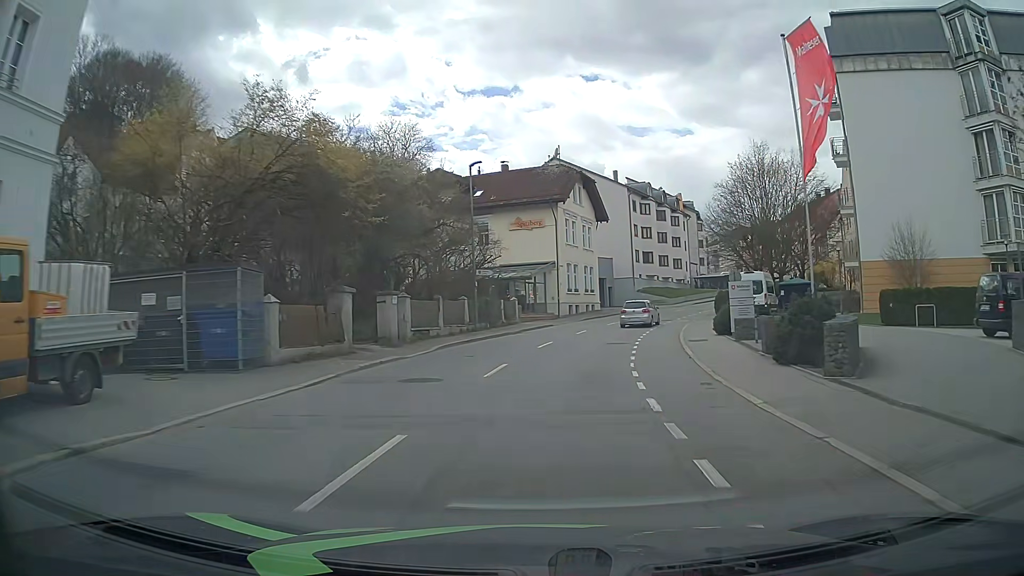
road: tertiary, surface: asphalt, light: Day
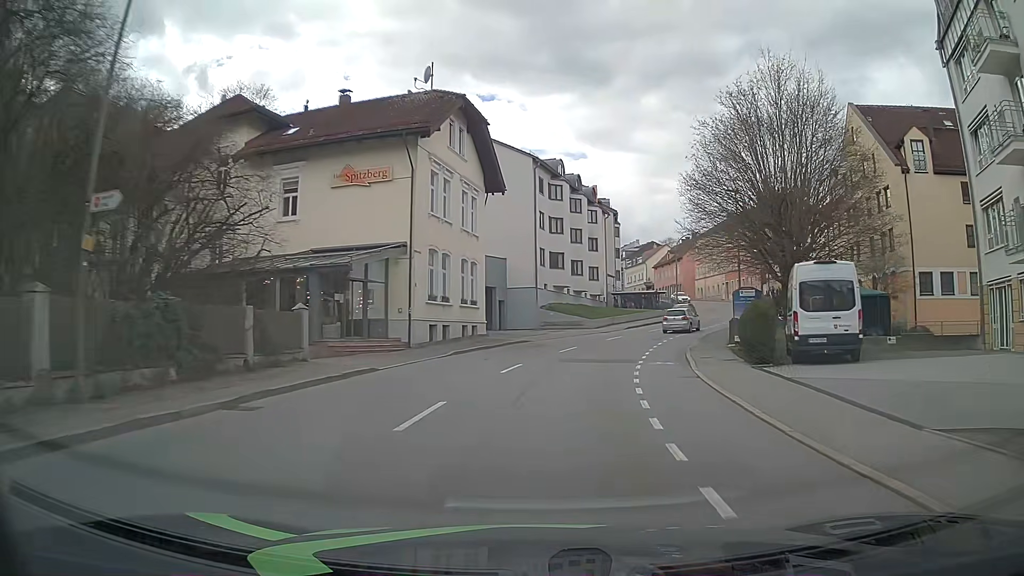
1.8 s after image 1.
(+2.0, +22.9) m; +10°
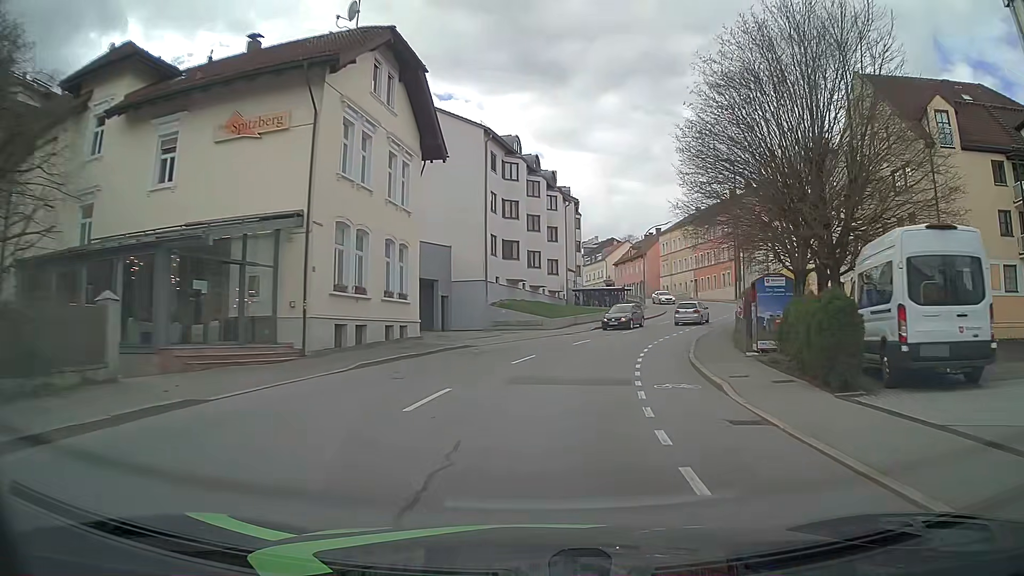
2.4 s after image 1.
(+0.2, +7.7) m; +4°
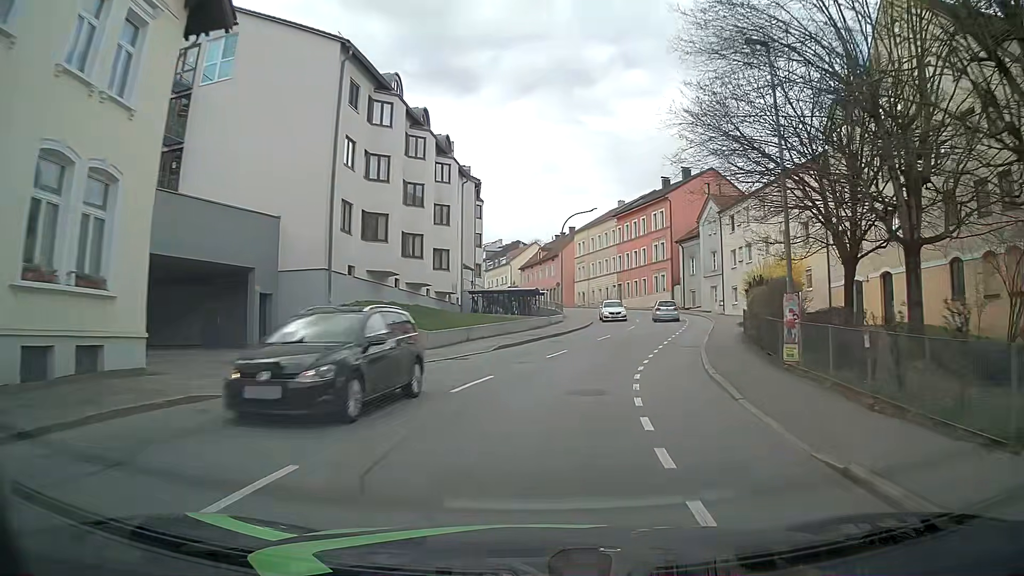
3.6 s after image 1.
(+1.1, +15.3) m; +8°
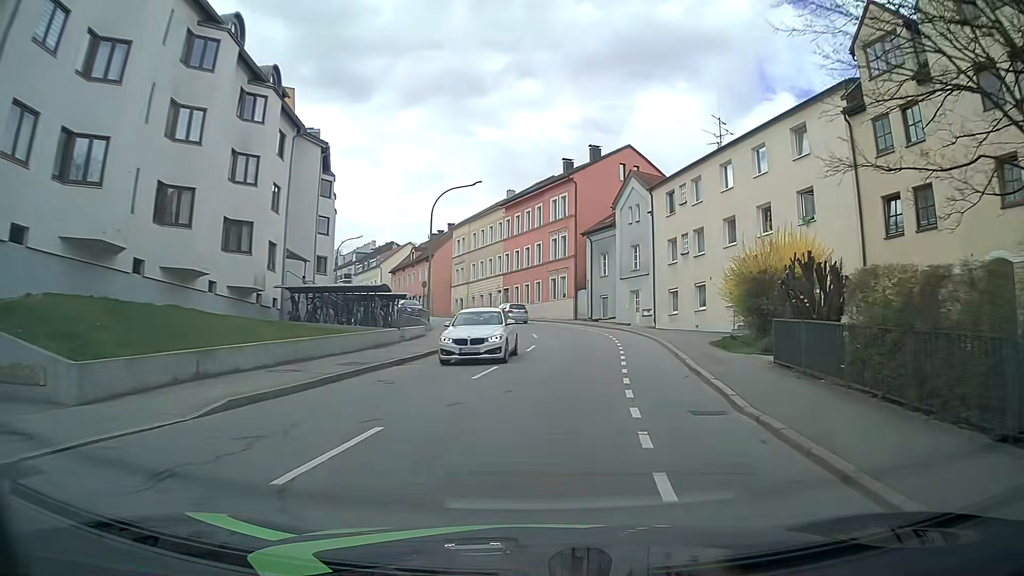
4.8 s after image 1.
(+1.4, +15.2) m; +11°
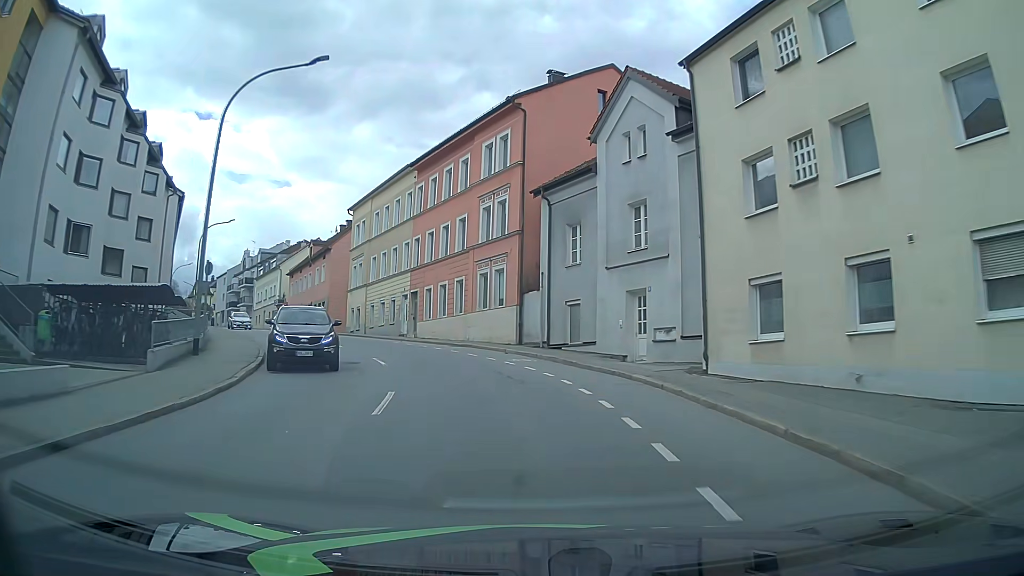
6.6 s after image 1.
(+1.5, +22.6) m; +5°
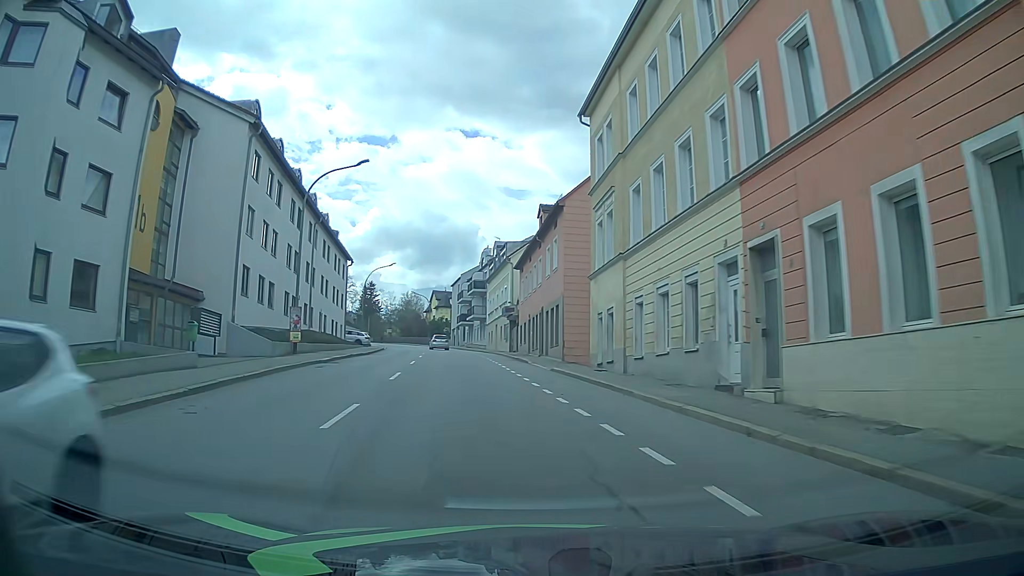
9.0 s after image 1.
(-5.6, +28.1) m; -26°
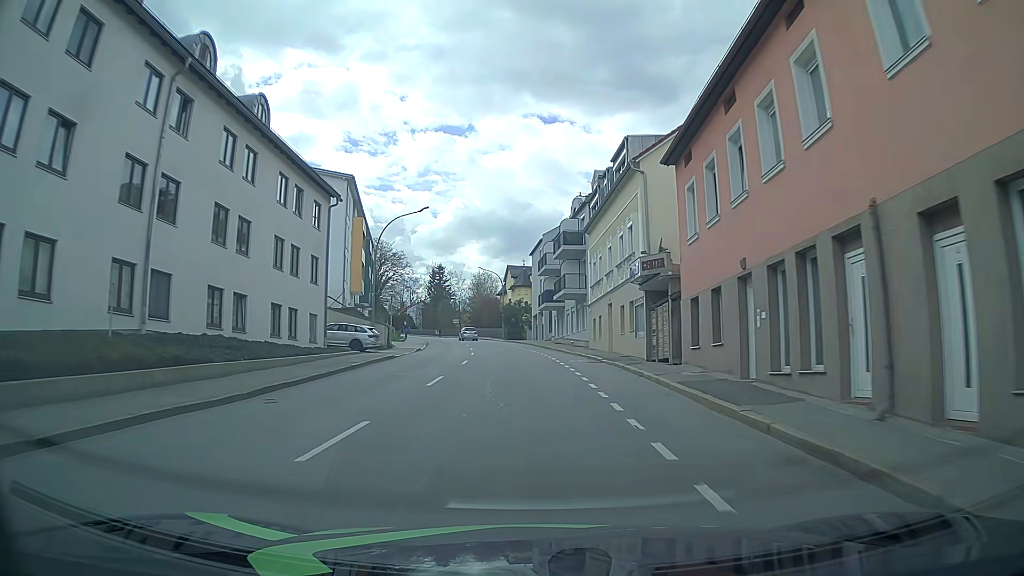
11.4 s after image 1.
(-2.7, +29.8) m; -8°
(0, +10) (0, +20) (-1, +30) (-2, +40) (-3, +50) (-4, +60) (-5, +70) (-7, +80) (-10, +89) (-12, +99) m
